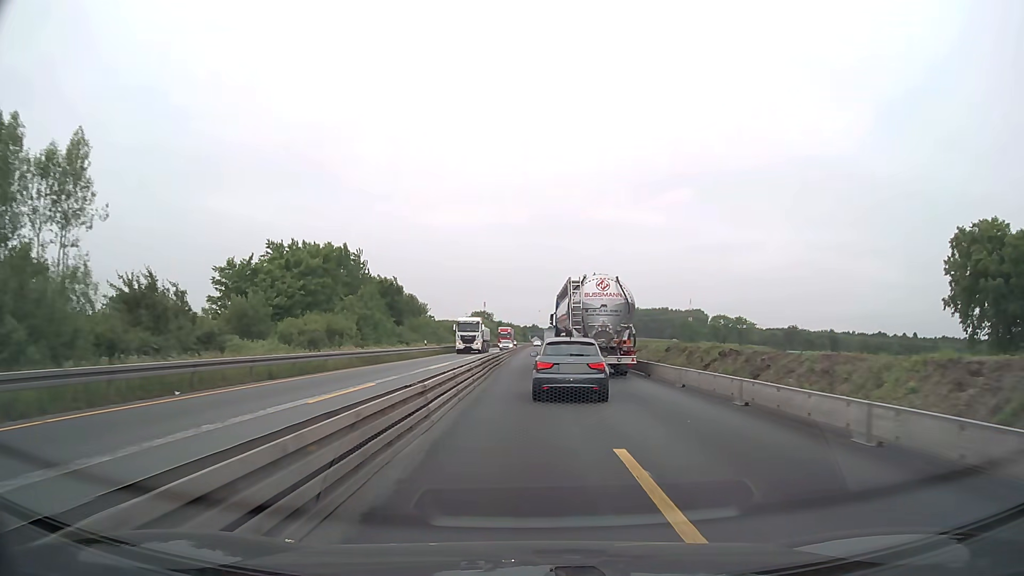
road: motorway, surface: asphalt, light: Day
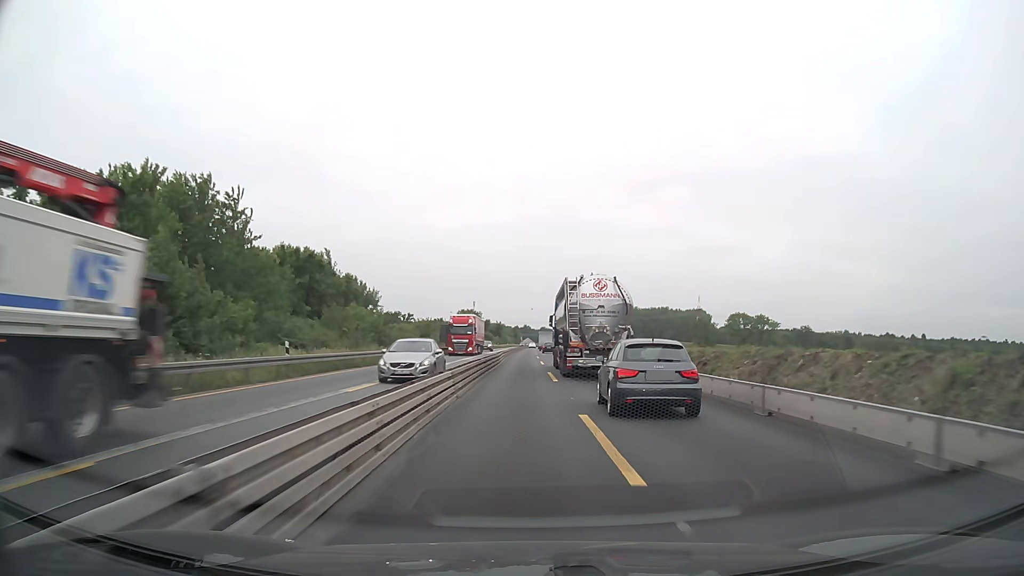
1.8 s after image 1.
(0.0, +32.2) m; 0°
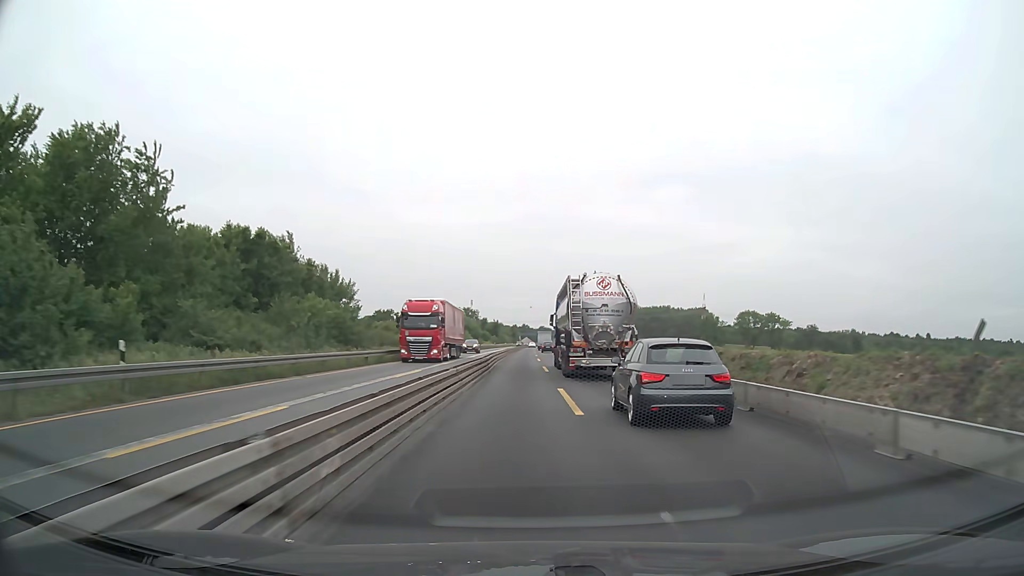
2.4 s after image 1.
(0.0, +11.3) m; 0°
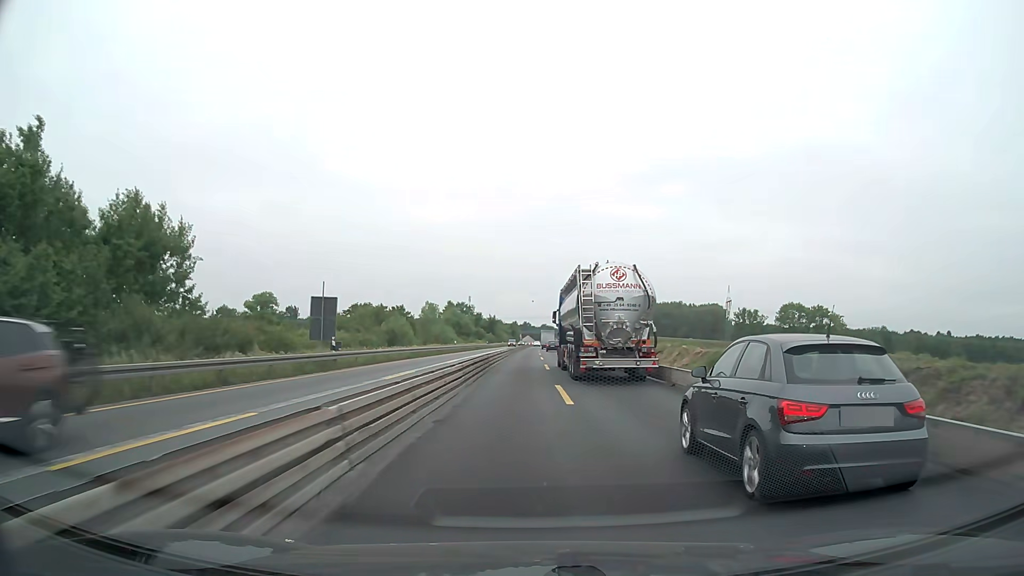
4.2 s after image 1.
(+0.1, +35.2) m; 0°
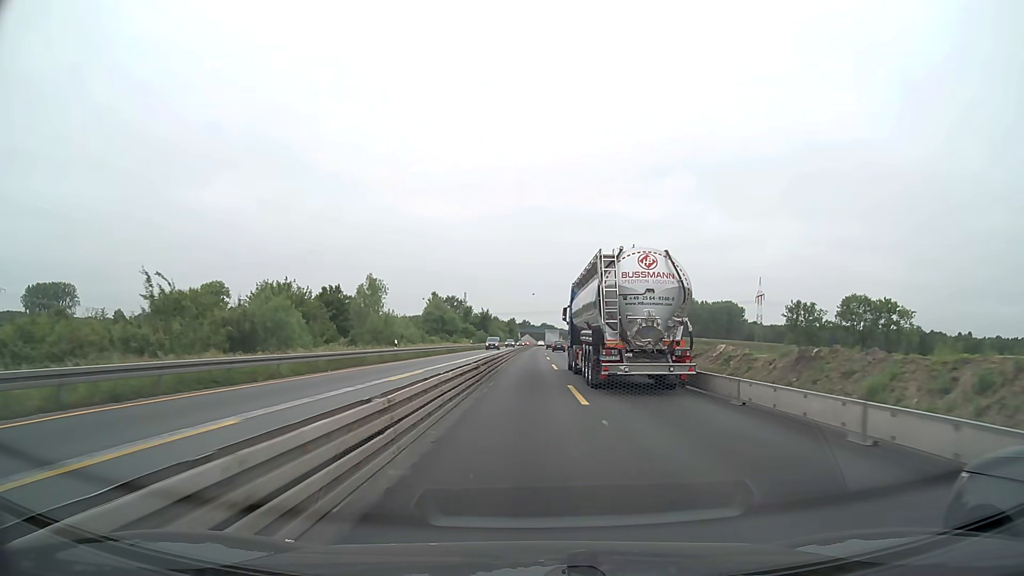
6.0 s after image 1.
(-0.1, +36.4) m; 0°
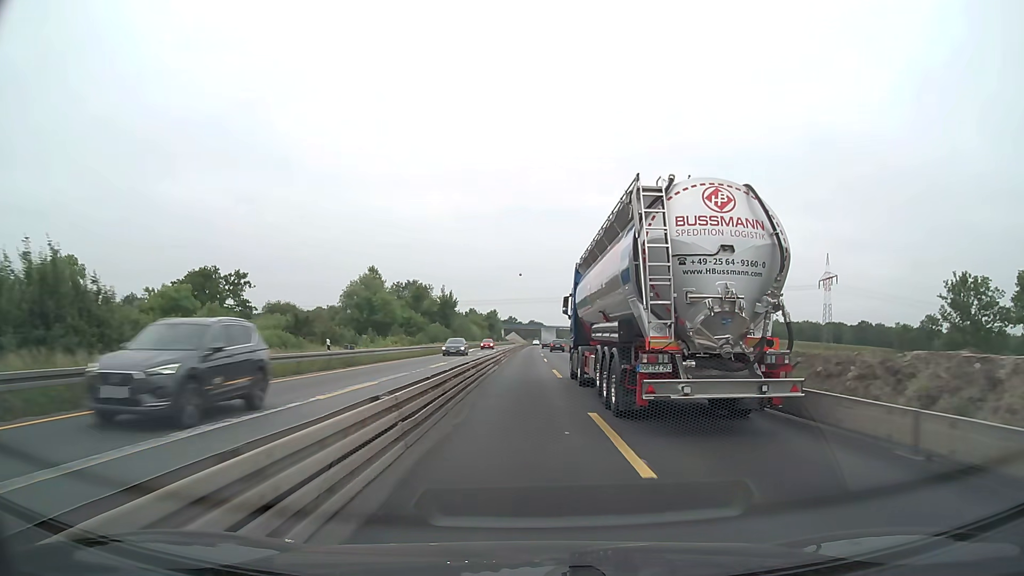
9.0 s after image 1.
(+0.7, +61.9) m; +1°
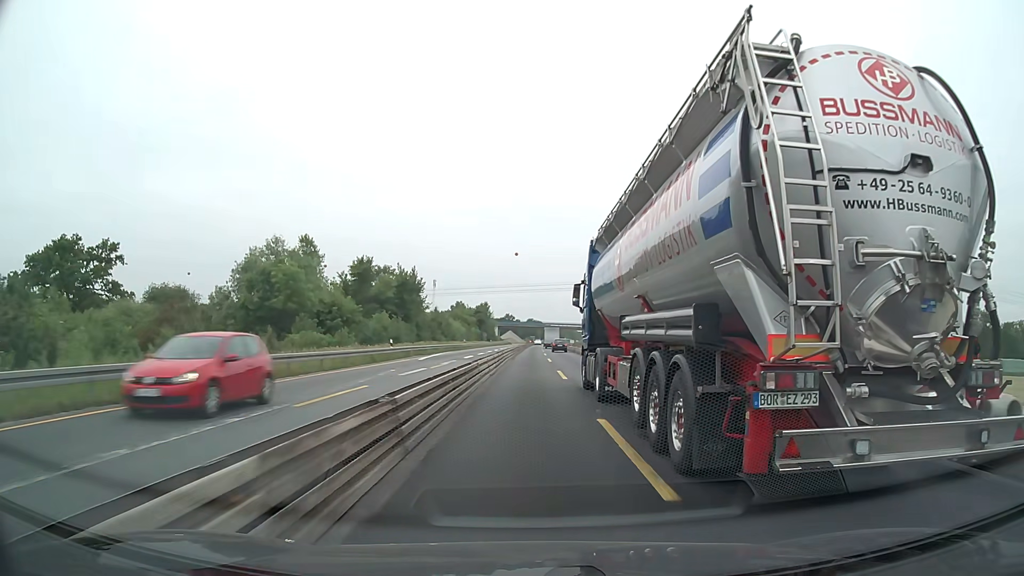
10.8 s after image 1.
(+0.1, +37.6) m; 0°
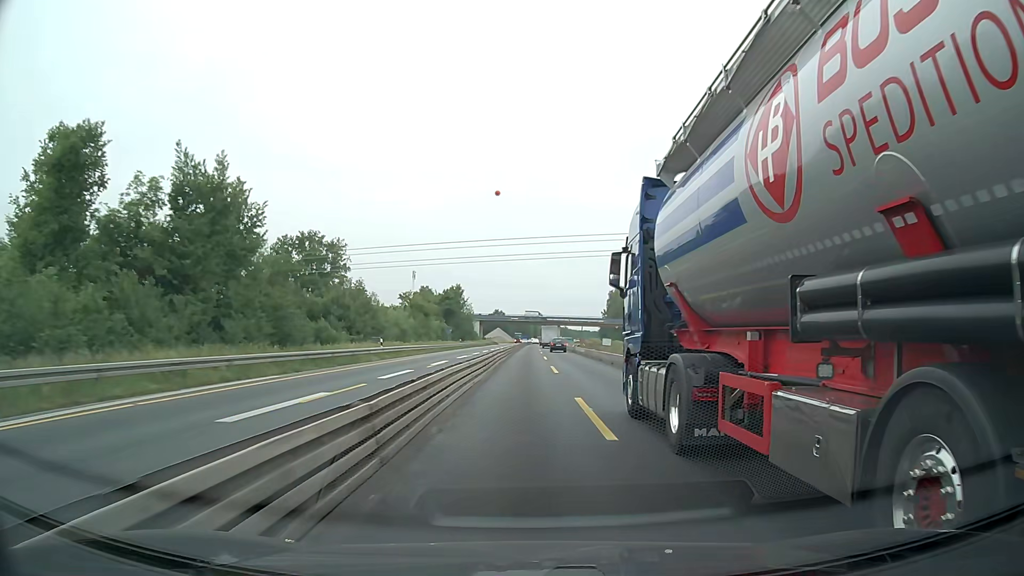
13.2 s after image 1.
(+0.4, +50.5) m; +1°
(0, +10) (0, +20) (0, +30) (0, +40) (0, +50) (0, +60) (0, +70) (0, +80) (0, +90) (0, +100) m
